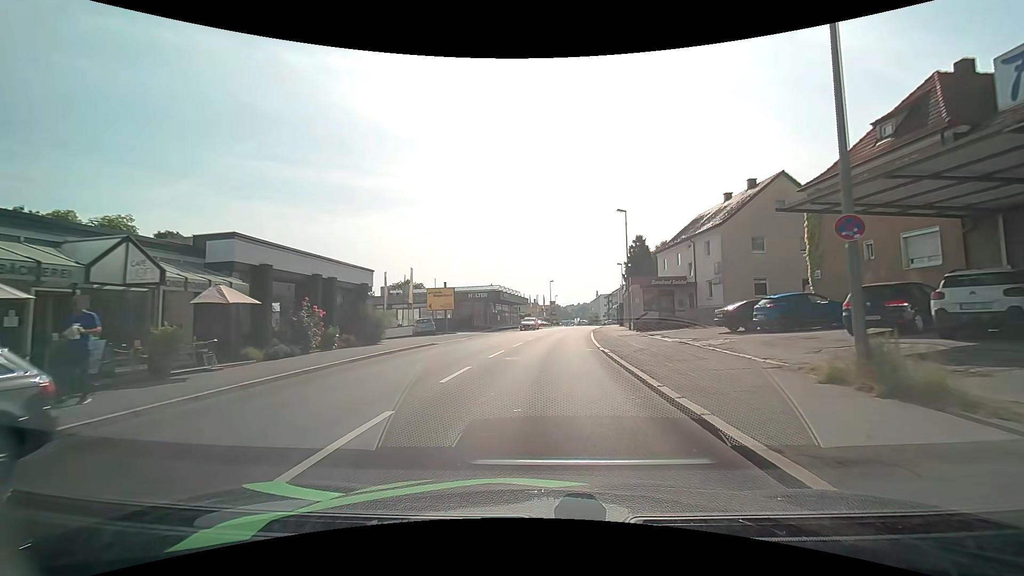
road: tertiary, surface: asphalt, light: Day
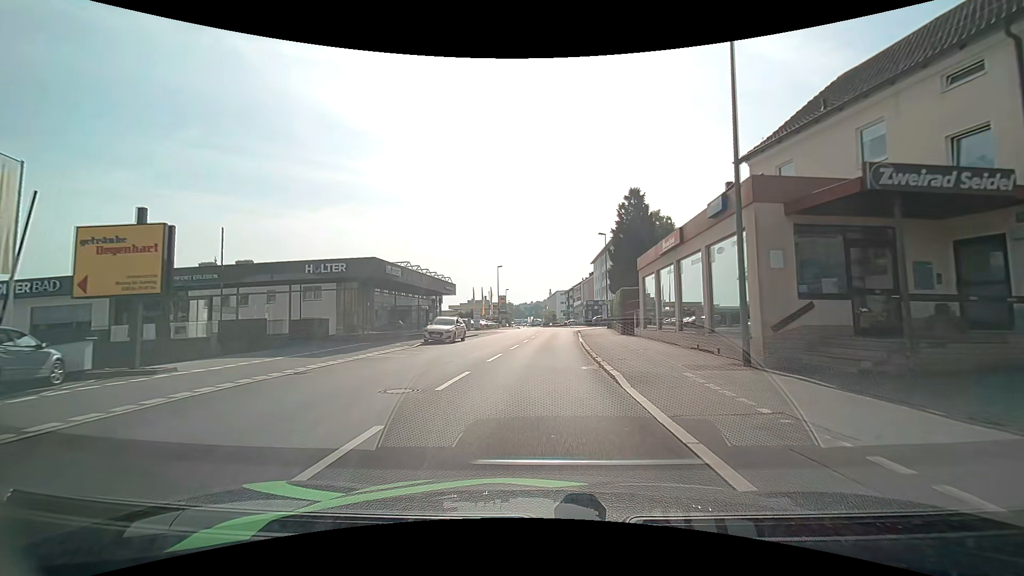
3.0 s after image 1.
(+1.7, +30.6) m; +6°
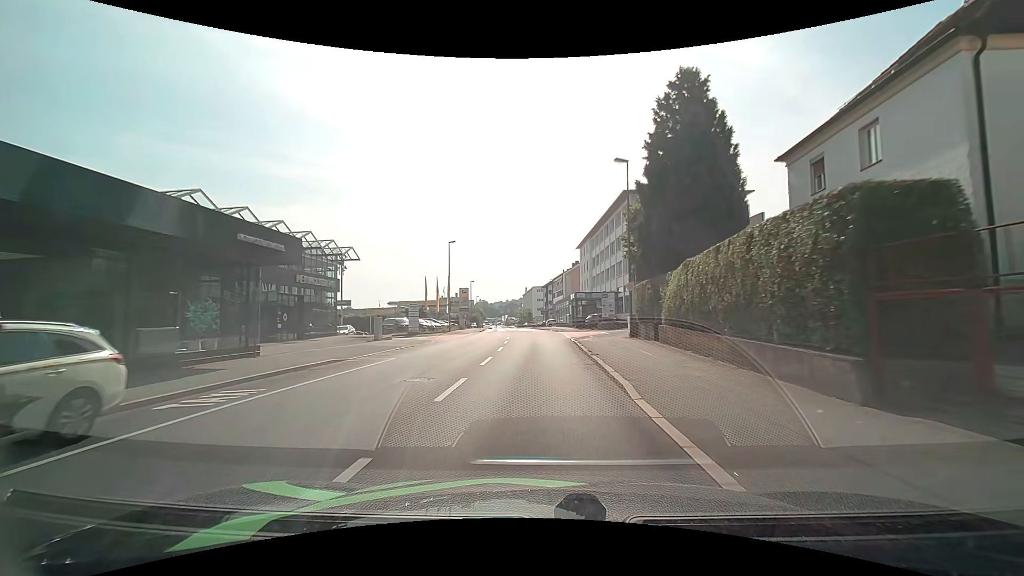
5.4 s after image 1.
(+0.6, +25.3) m; +3°
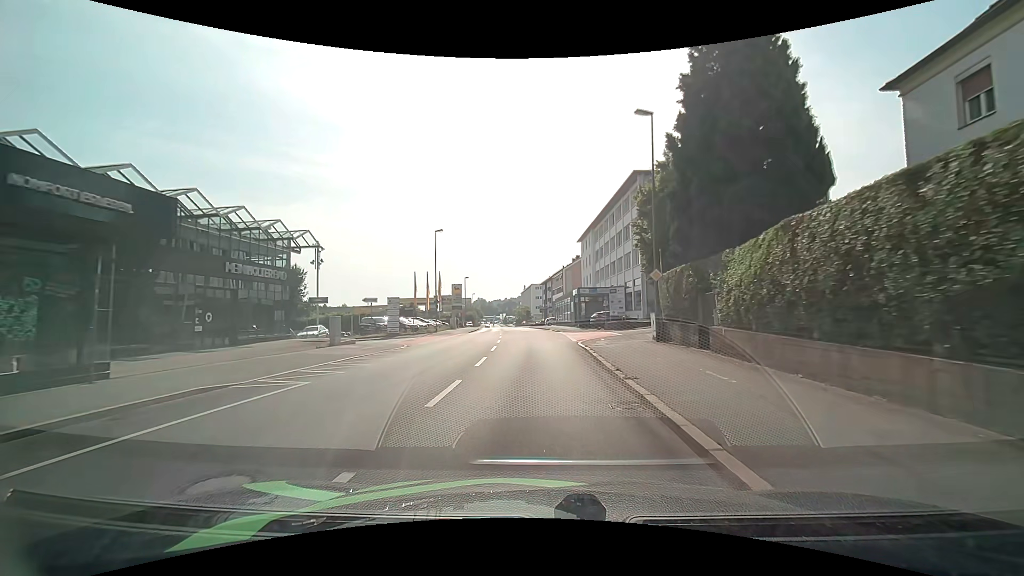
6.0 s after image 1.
(0.0, +6.6) m; 0°
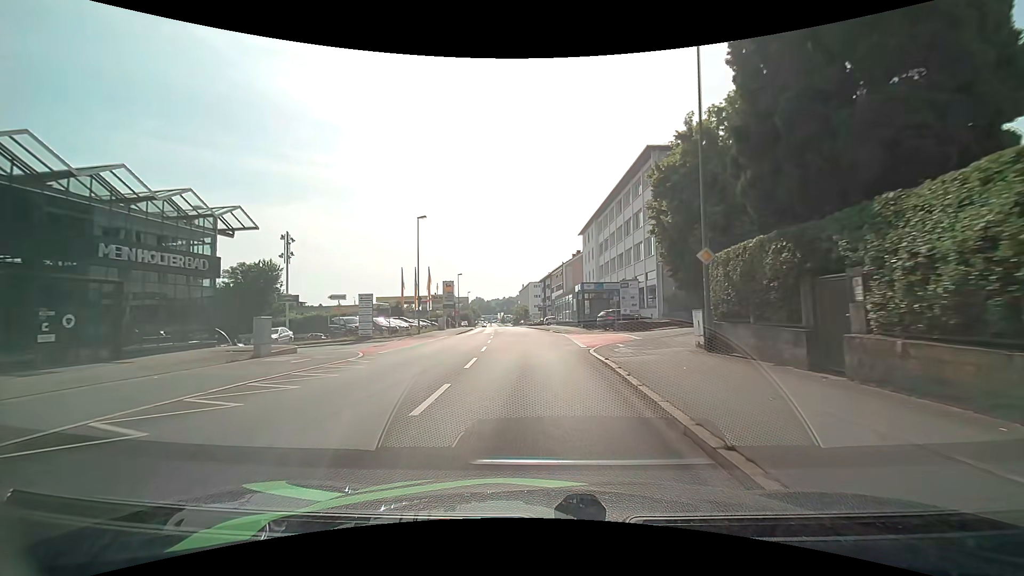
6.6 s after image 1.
(0.0, +6.6) m; +1°
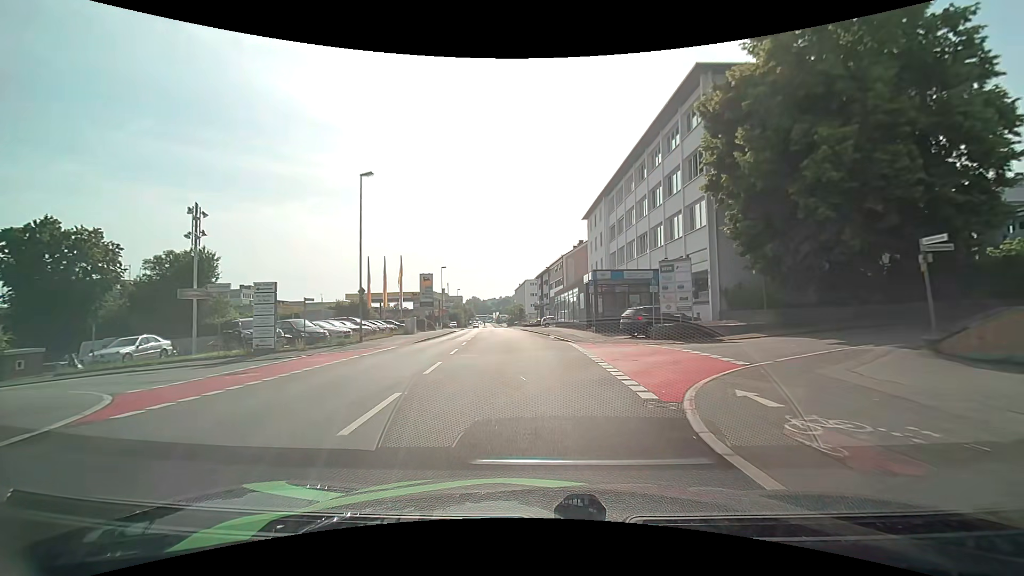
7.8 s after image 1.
(0.0, +13.2) m; 0°
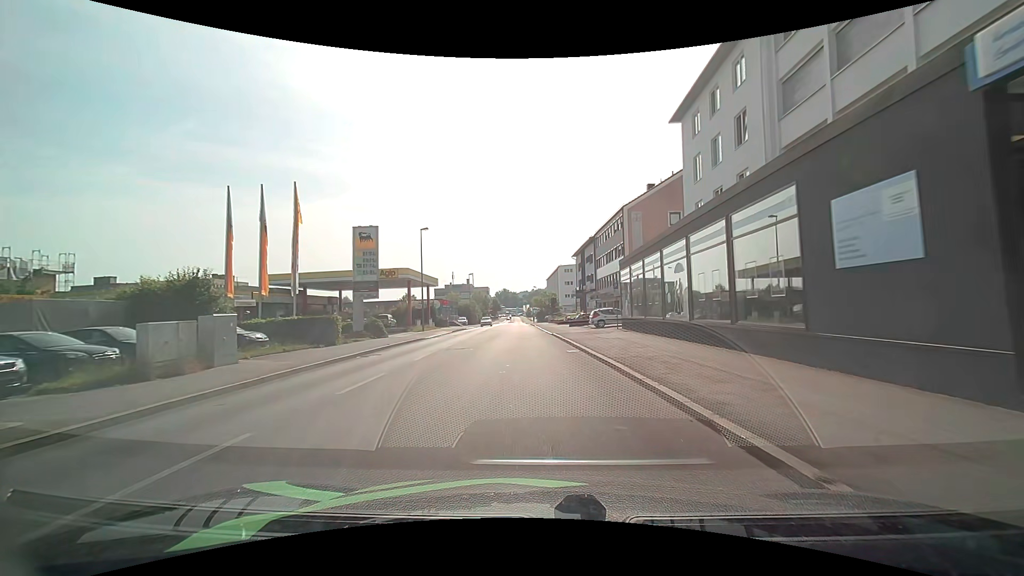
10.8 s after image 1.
(-1.1, +32.8) m; -4°
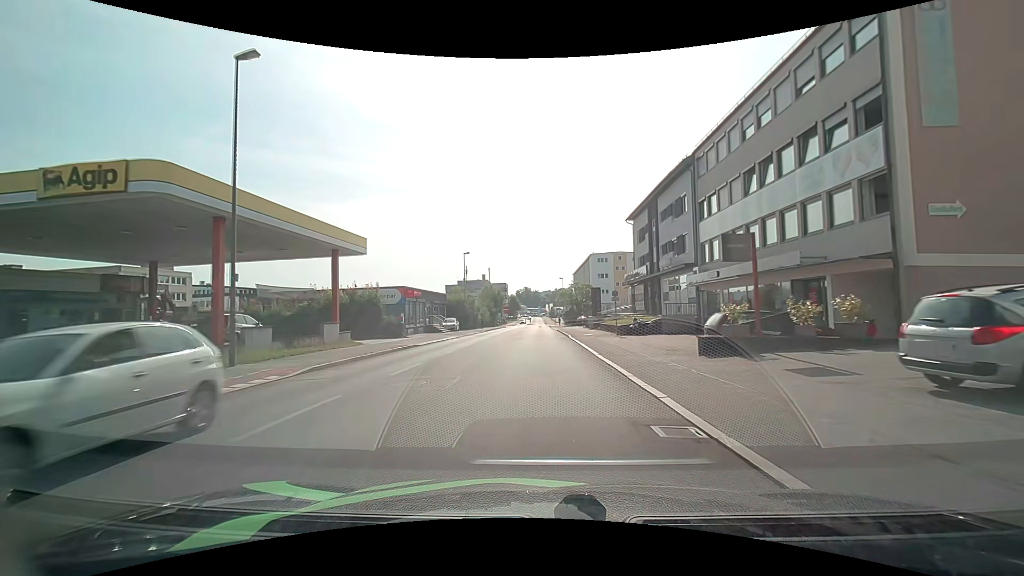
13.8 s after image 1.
(-0.9, +34.1) m; -2°
(0, +10) (0, +20) (0, +30) (0, +40) (0, +50) (0, +60) (0, +70) (0, +80) (0, +90) (0, +100) m
